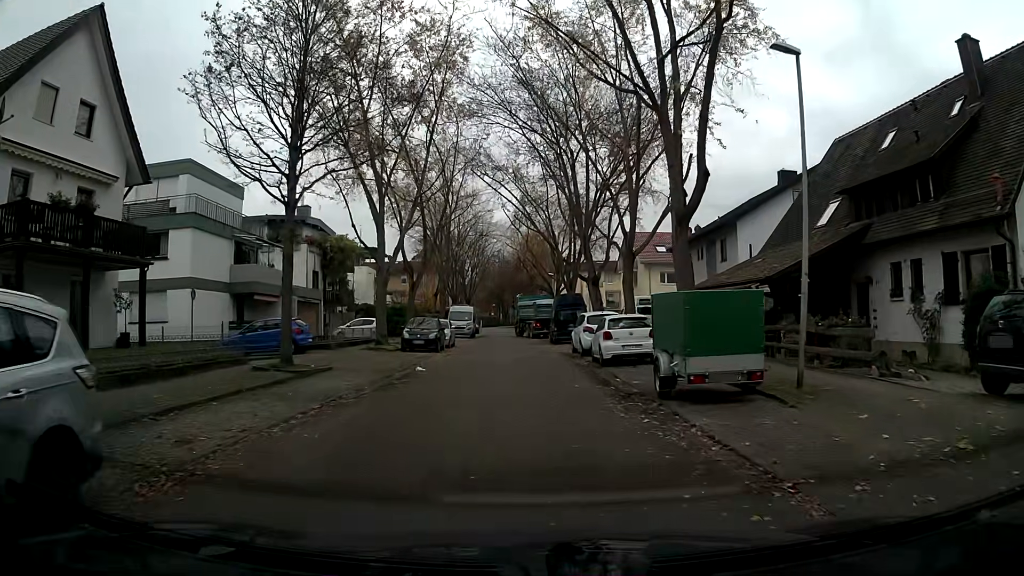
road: residential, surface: asphalt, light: Day
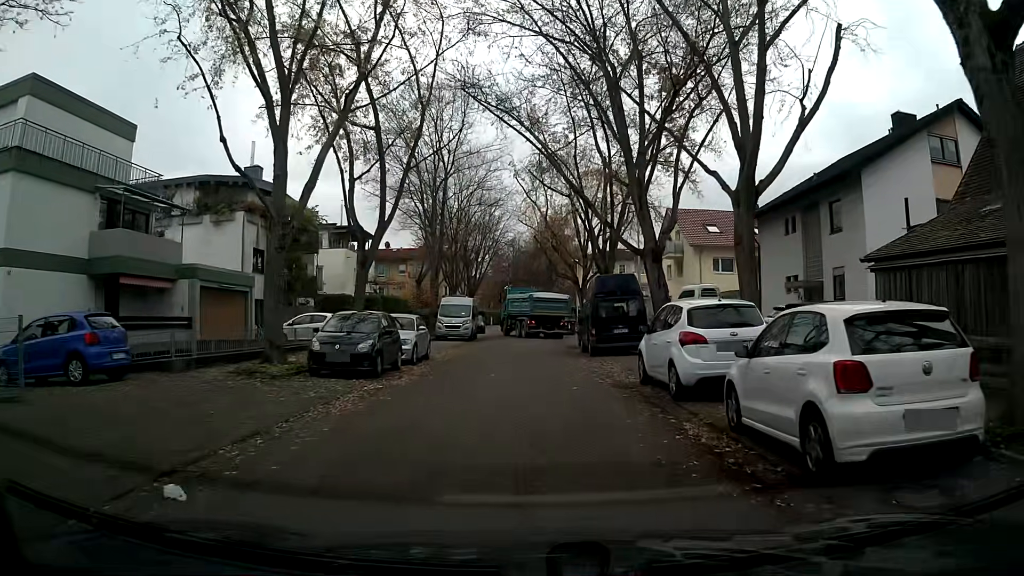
(-0.2, +14.0) m; -2°
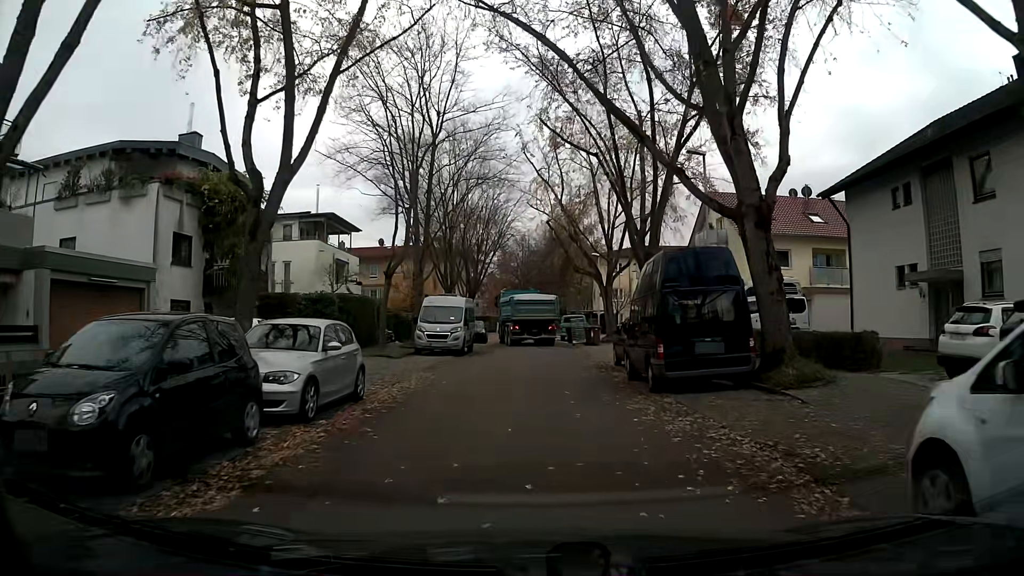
(0.0, +10.0) m; 0°
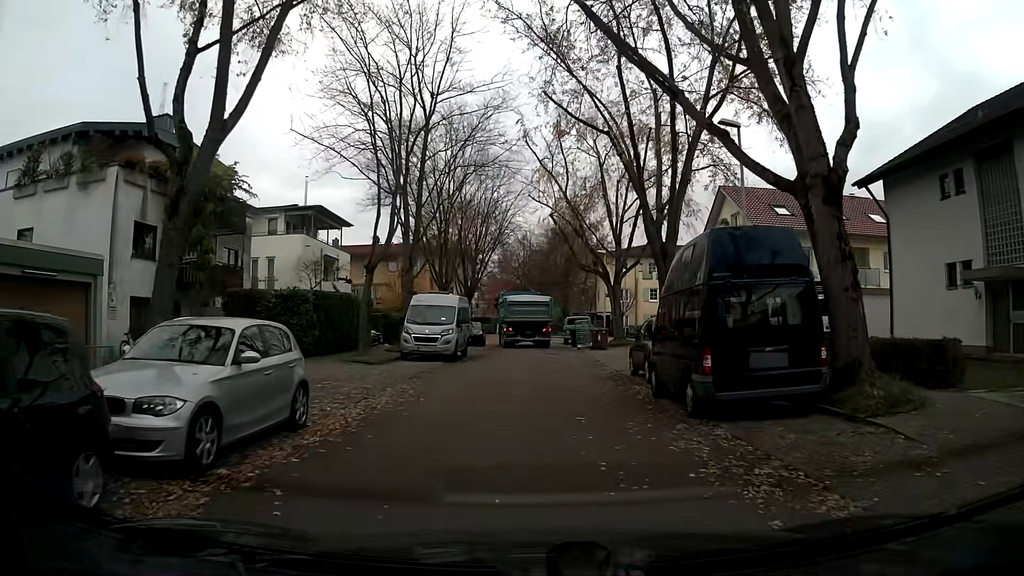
(0.0, +3.3) m; 0°
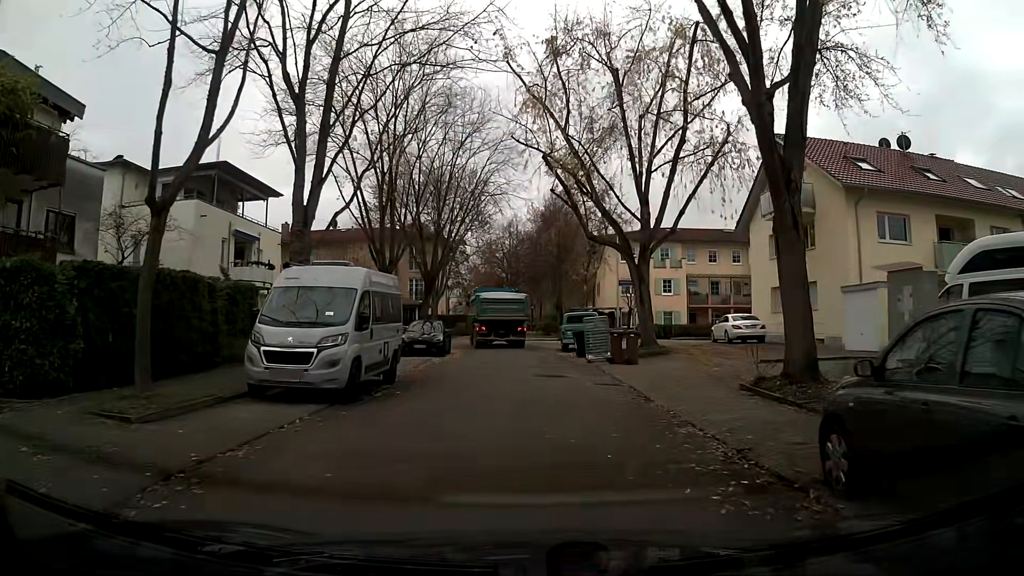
(-0.2, +13.0) m; -2°
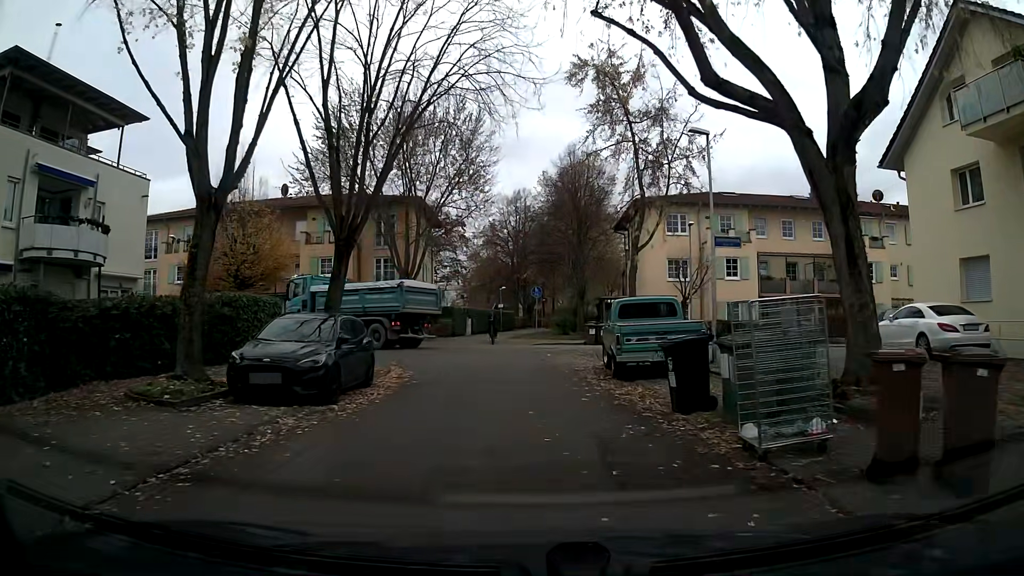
(+0.4, +16.4) m; +2°
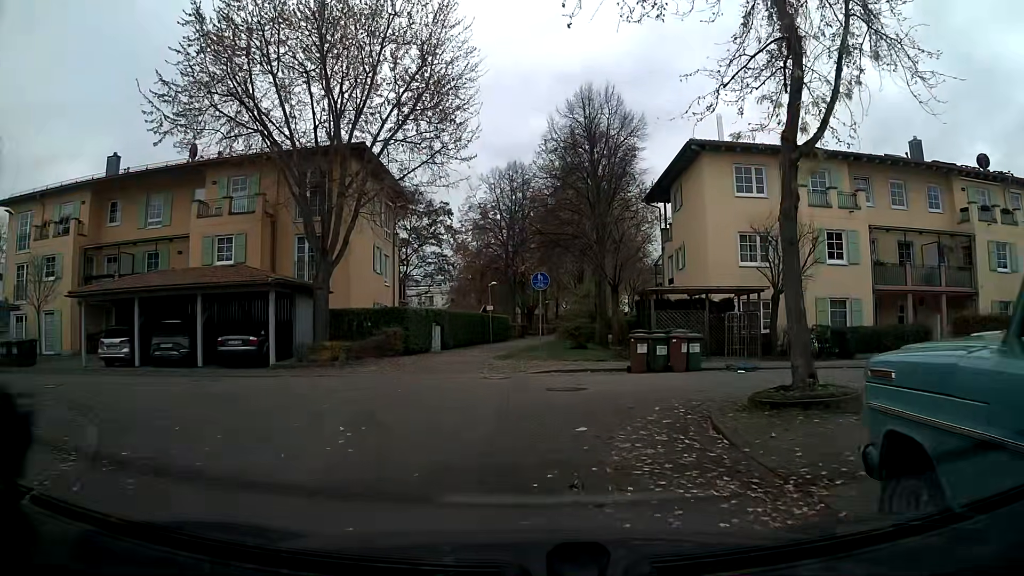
(-0.1, +14.9) m; 0°
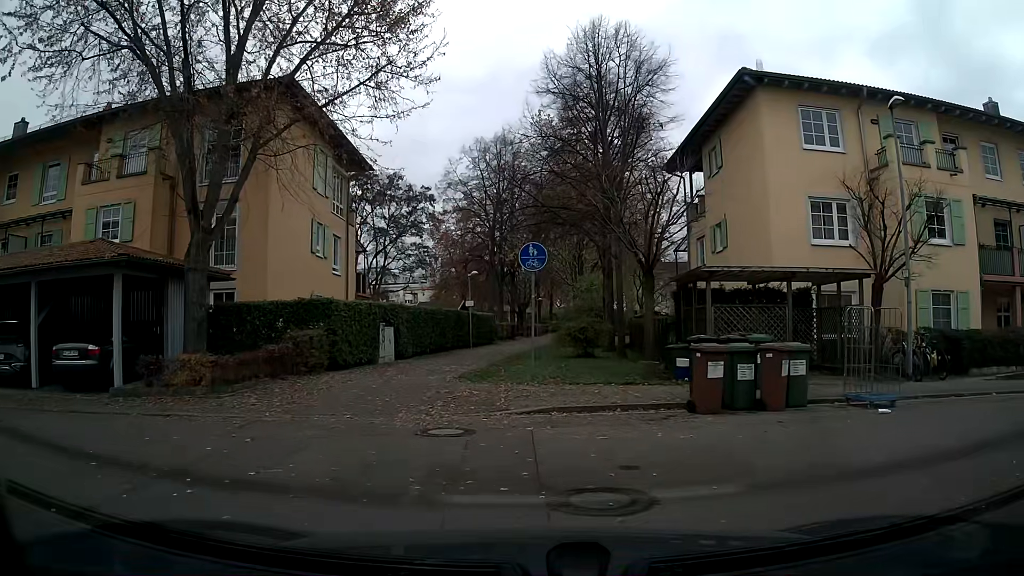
(0.0, +8.1) m; 0°
(-5, +8) (-15, +9) (-25, +8) (-35, +8) (-45, +8) (-55, +8) (-65, +8) (-75, +8) (-85, +8) (-95, +8) m
